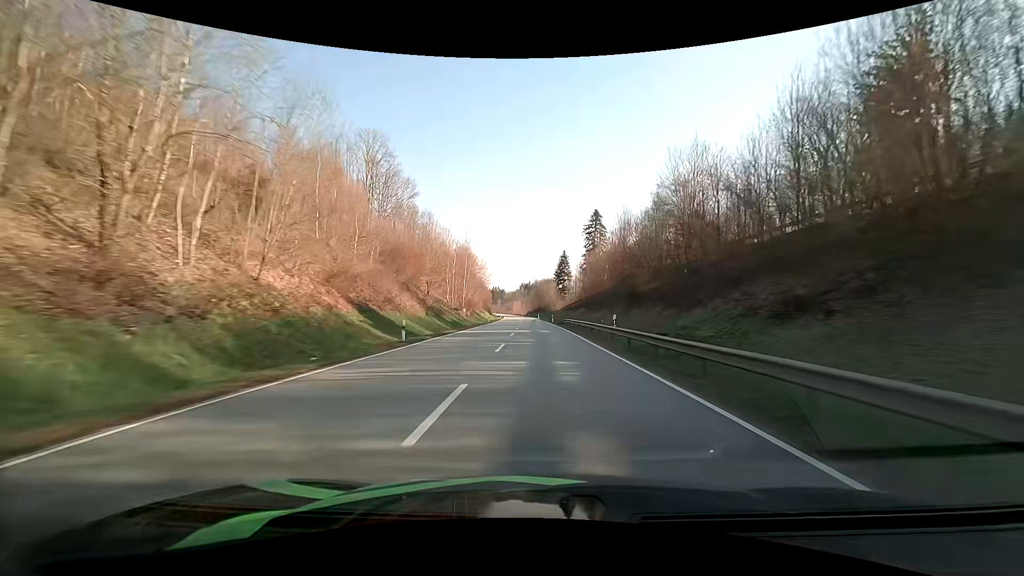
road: primary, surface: asphalt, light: Day
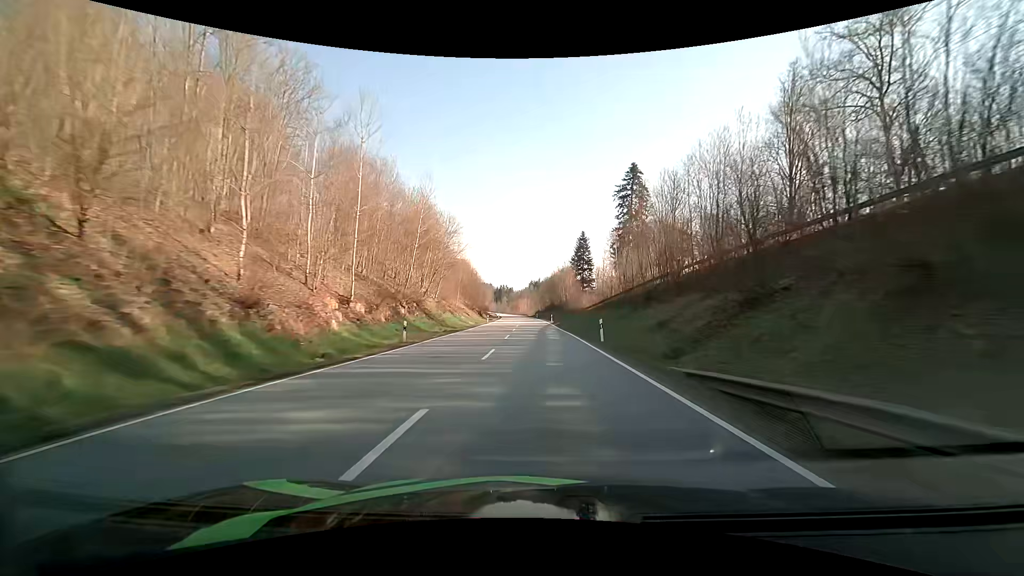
(-0.4, +50.0) m; -1°
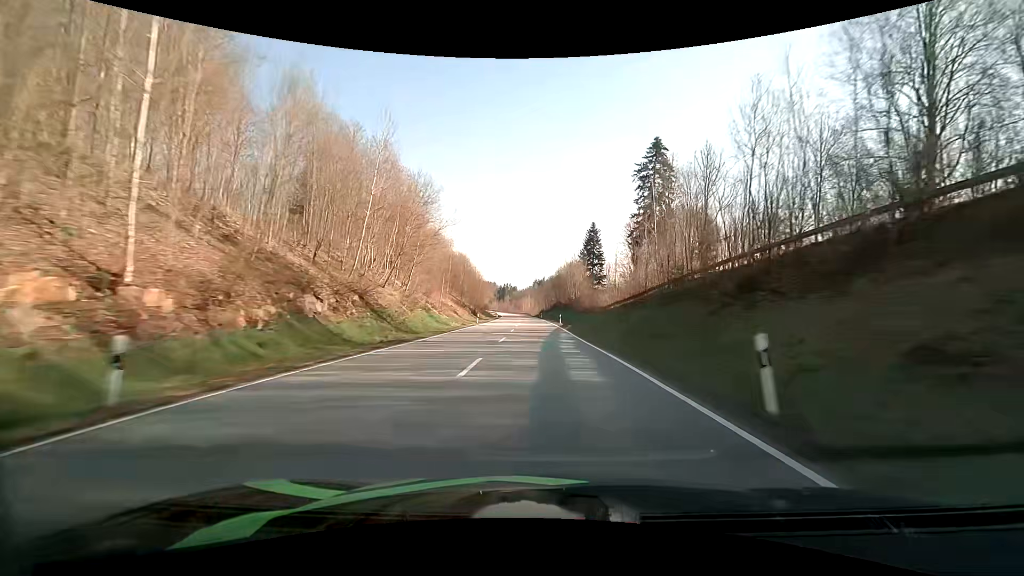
(0.0, +16.6) m; 0°
(0, +10) (0, +20) (0, +30) (0, +40) (0, +50) (-1, +60) (-1, +70) (-1, +80) (-2, +90) (-2, +100) m
